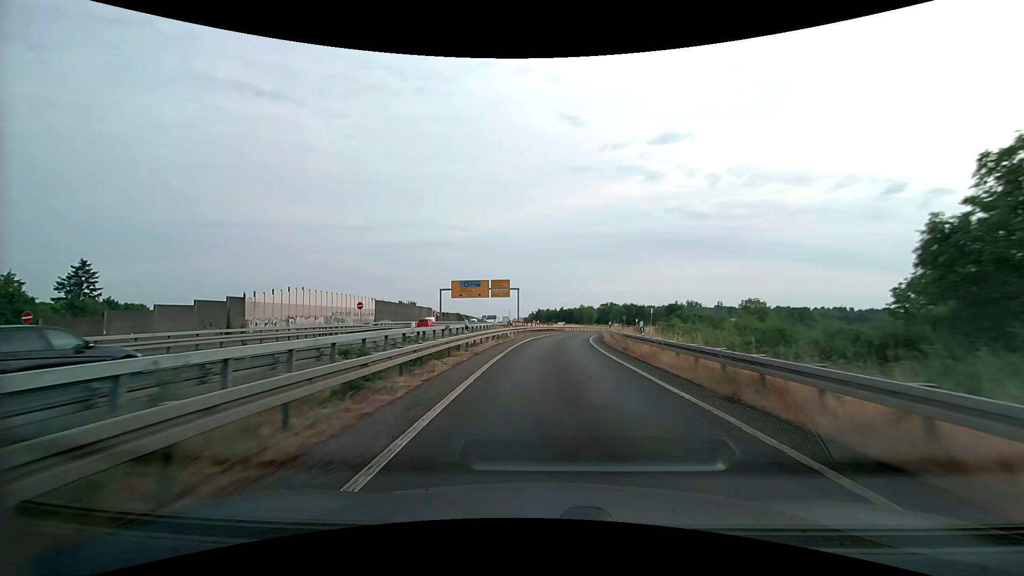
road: motorway_link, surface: asphalt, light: Day
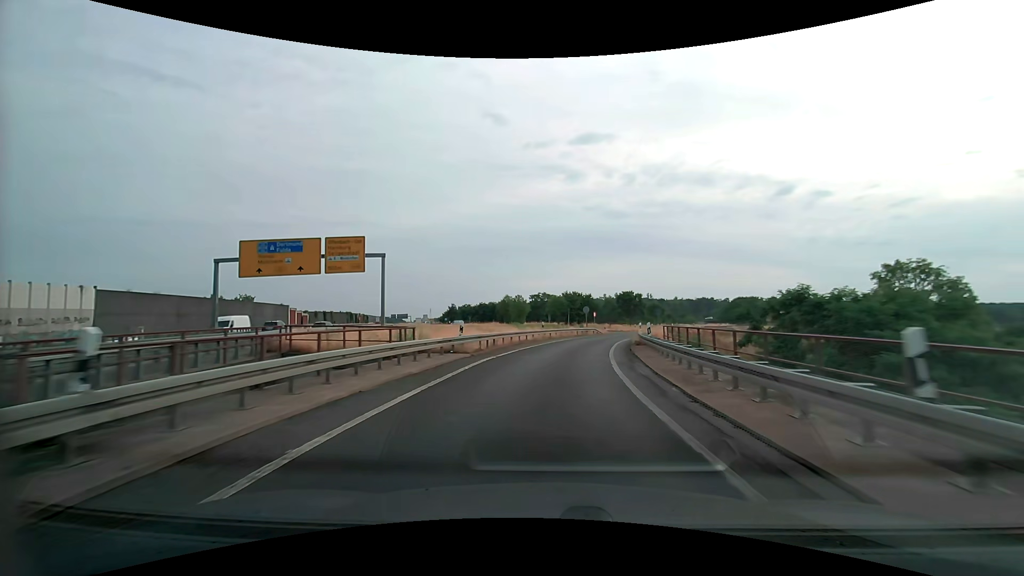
(+2.7, +46.6) m; +8°
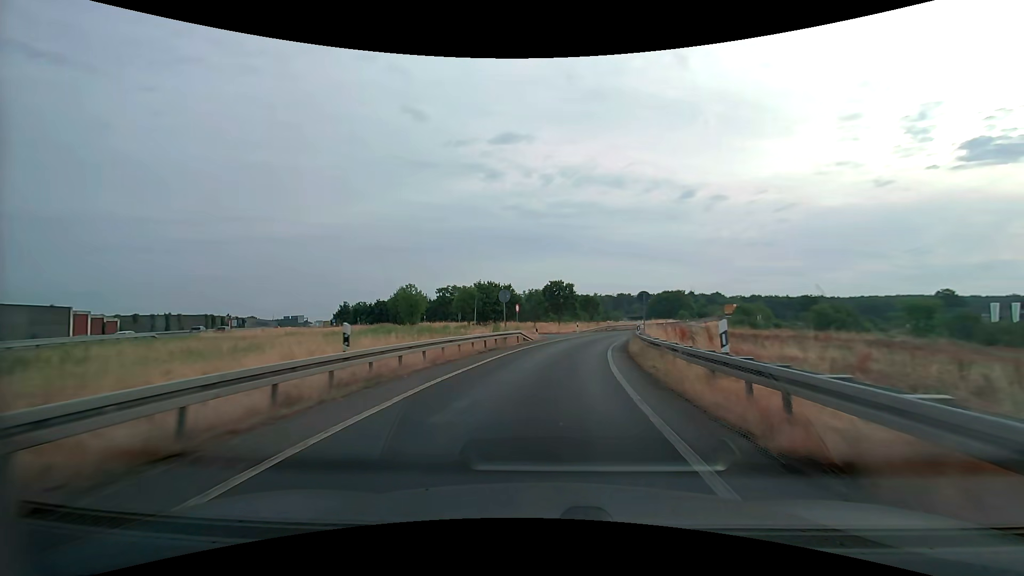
(+2.2, +27.1) m; +9°
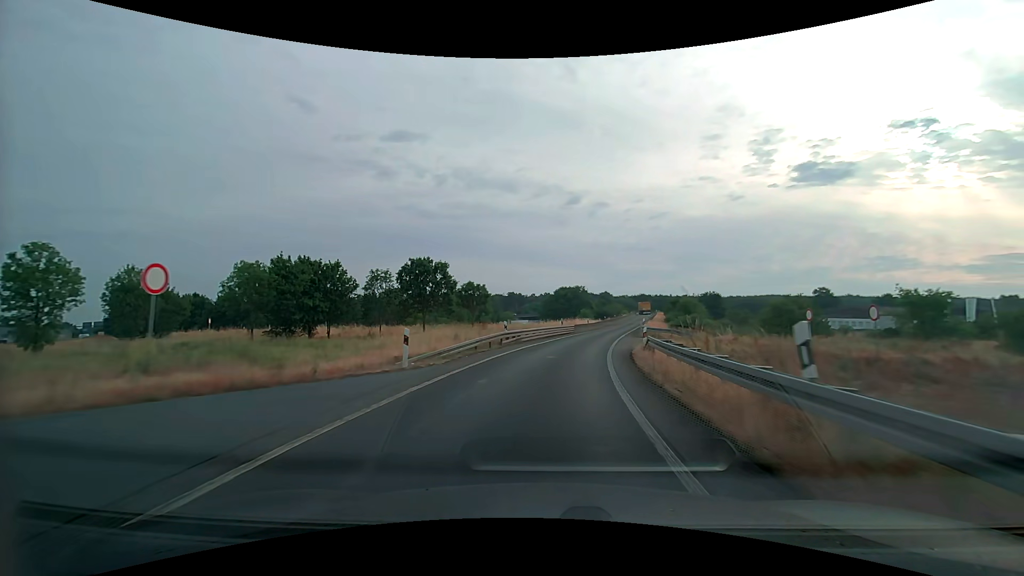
(+3.8, +35.5) m; +12°
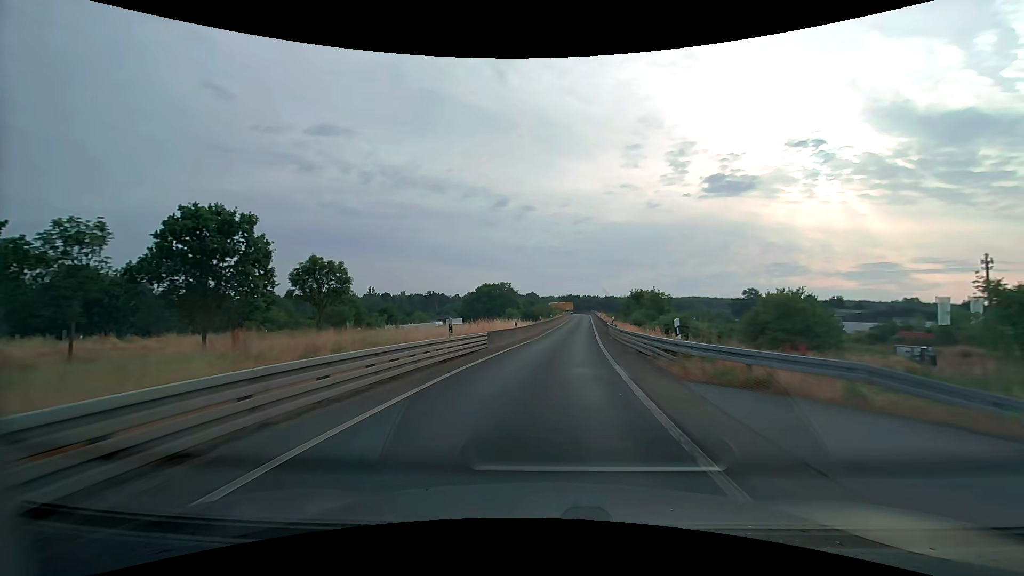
(+2.1, +26.4) m; +8°
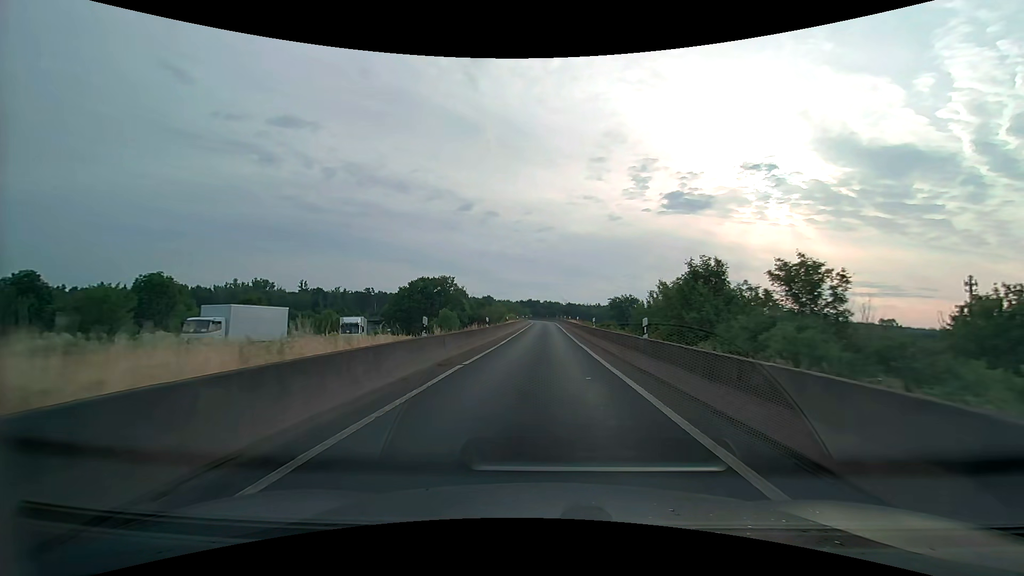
(+2.0, +35.4) m; +5°
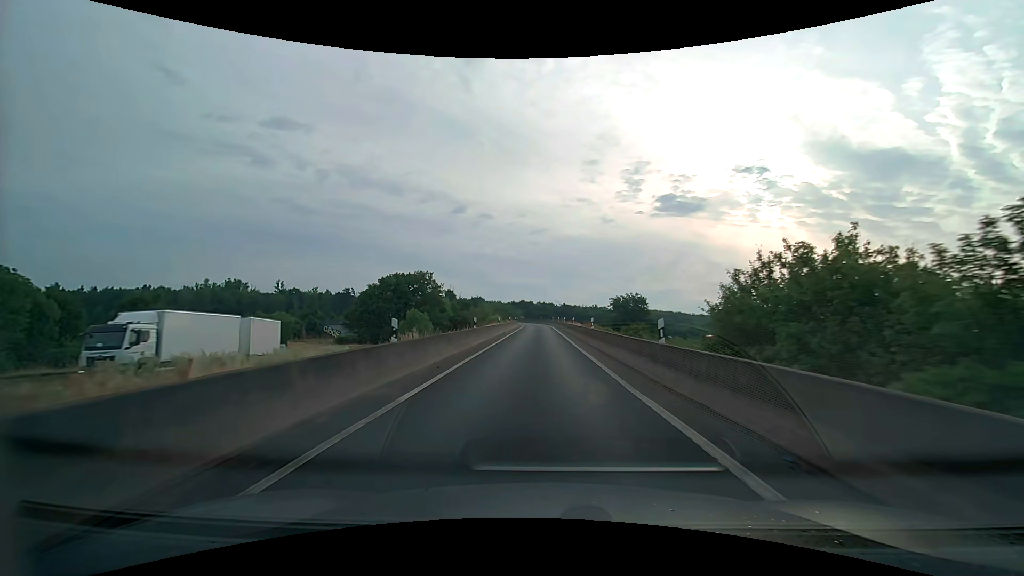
(+0.1, +17.8) m; 0°
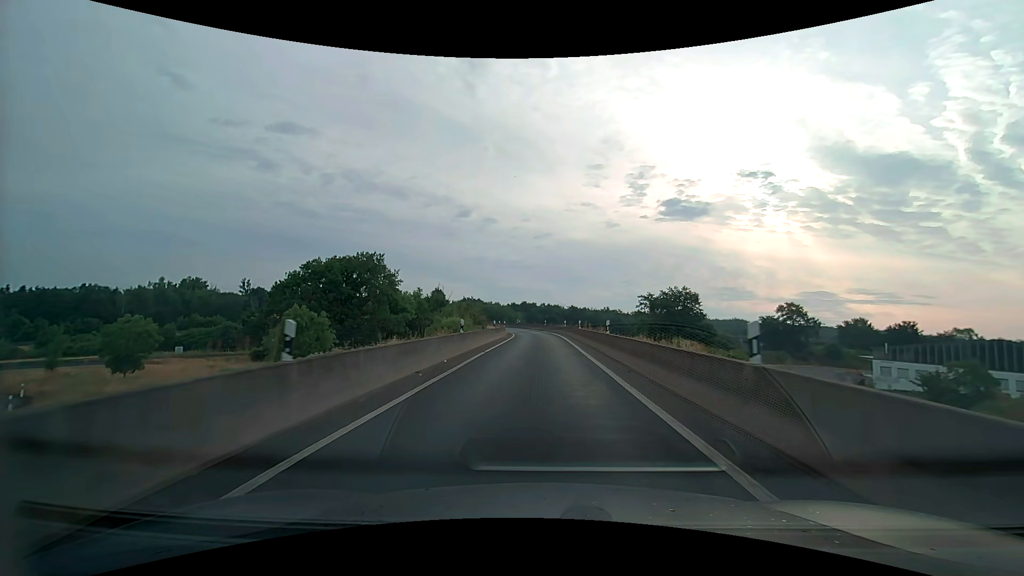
(0.0, +35.4) m; -1°
(0, +10) (0, +20) (0, +30) (0, +40) (-1, +50) (-1, +60) (-3, +70) (-6, +79) (-10, +89) (-15, +97) m
